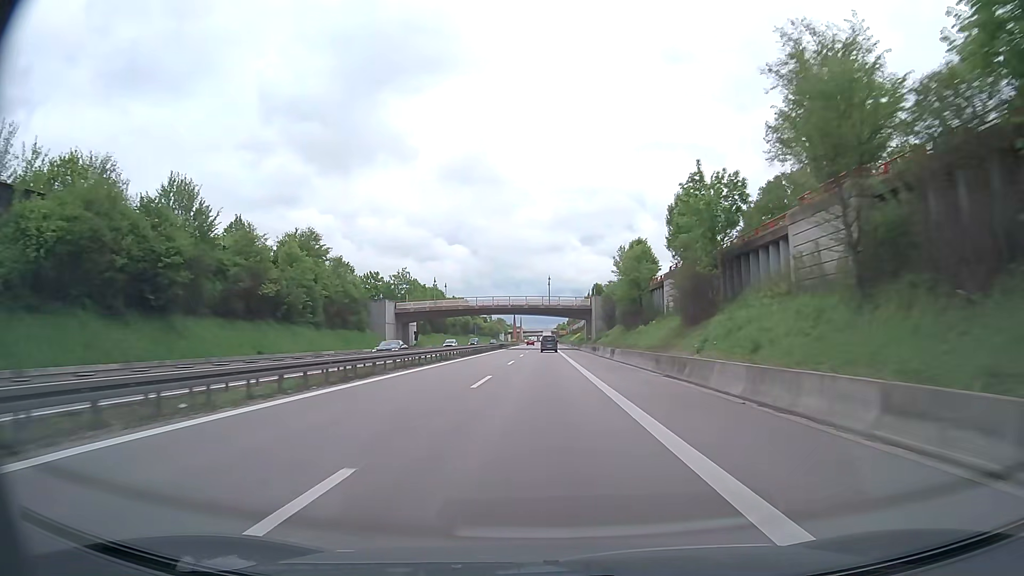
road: trunk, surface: asphalt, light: Day
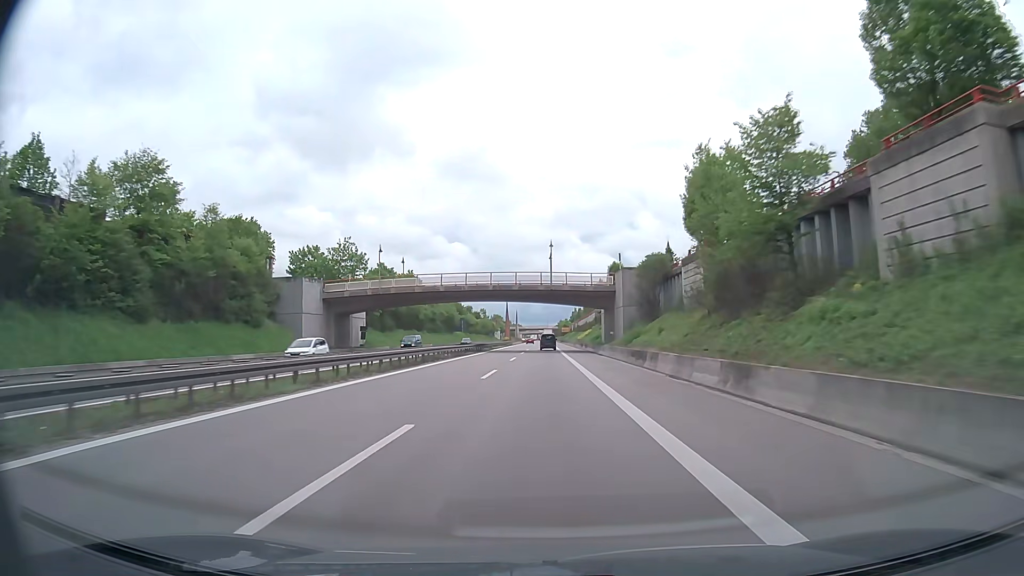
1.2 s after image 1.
(0.0, +32.7) m; 0°
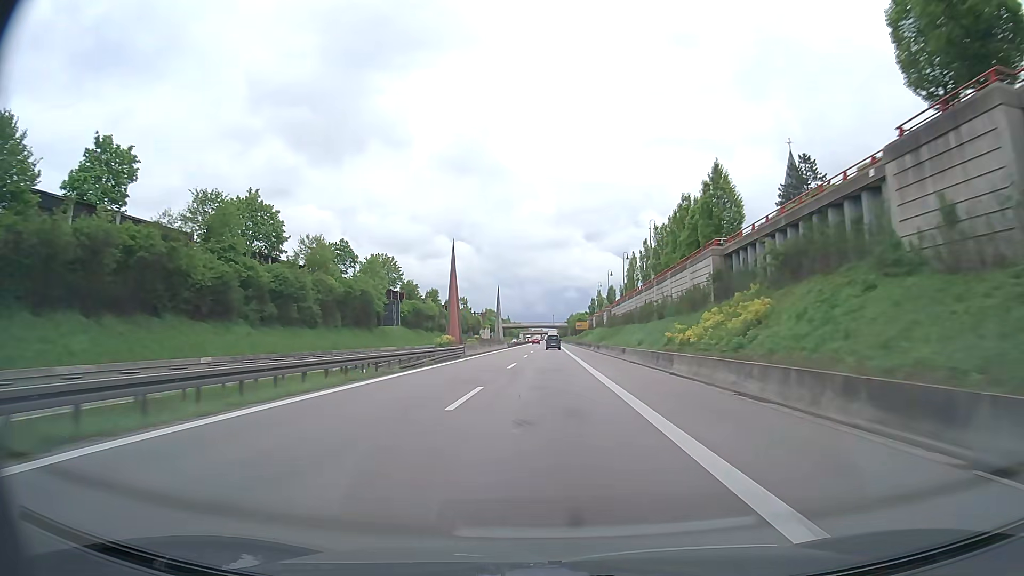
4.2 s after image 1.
(0.0, +82.4) m; +1°
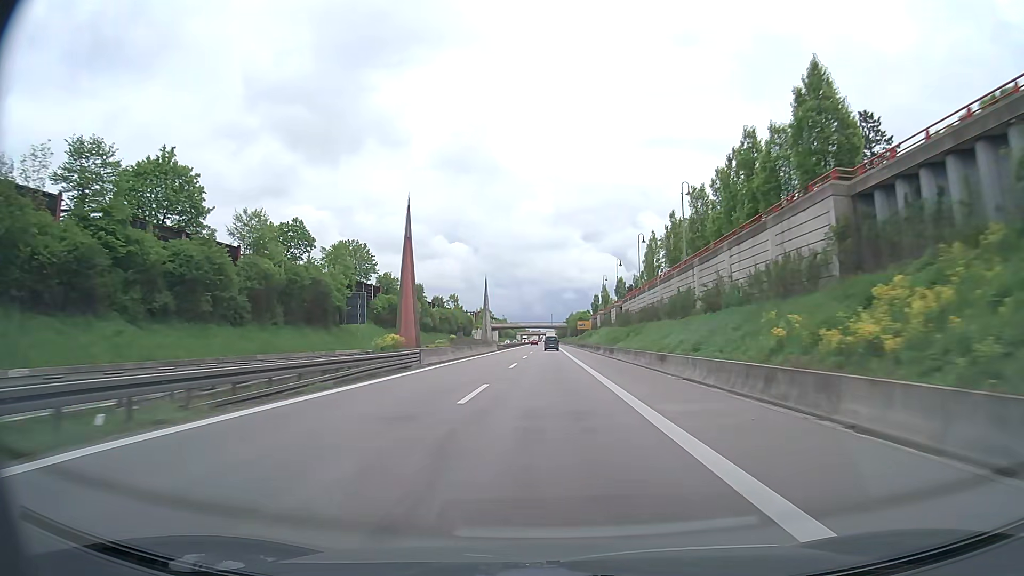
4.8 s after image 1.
(-0.3, +16.7) m; -1°
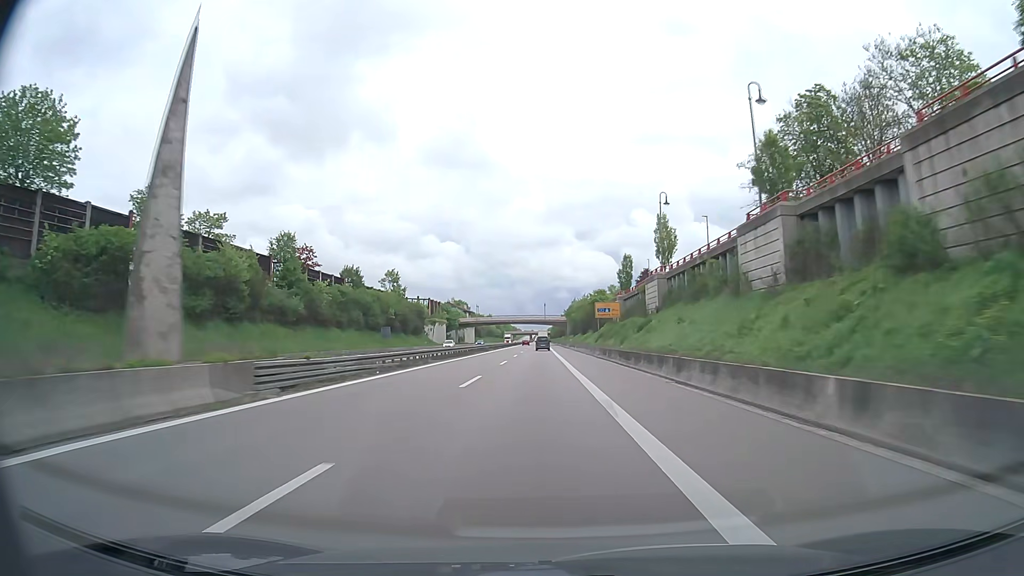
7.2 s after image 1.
(+0.7, +67.6) m; 0°
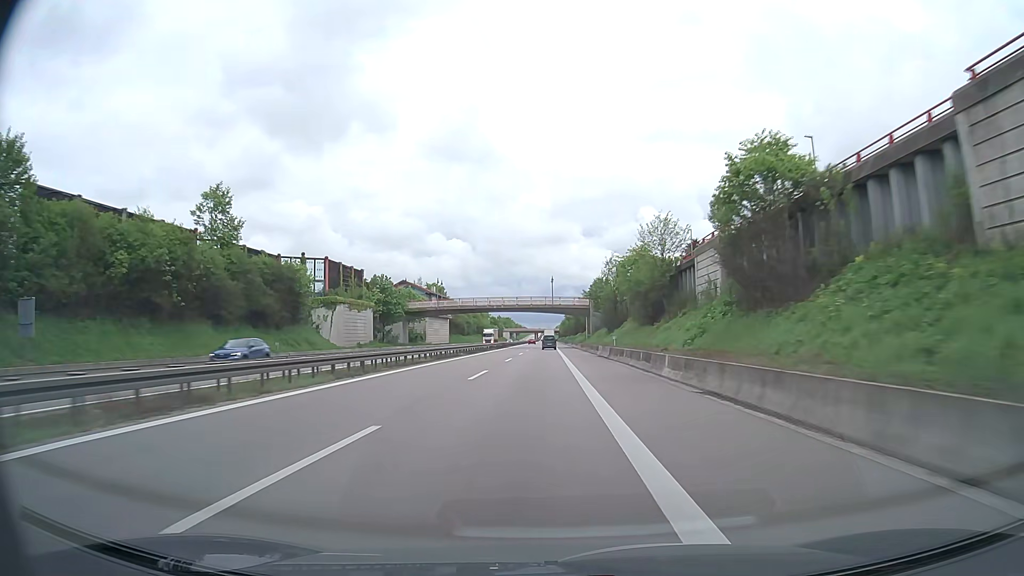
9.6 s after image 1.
(+0.2, +69.5) m; 0°
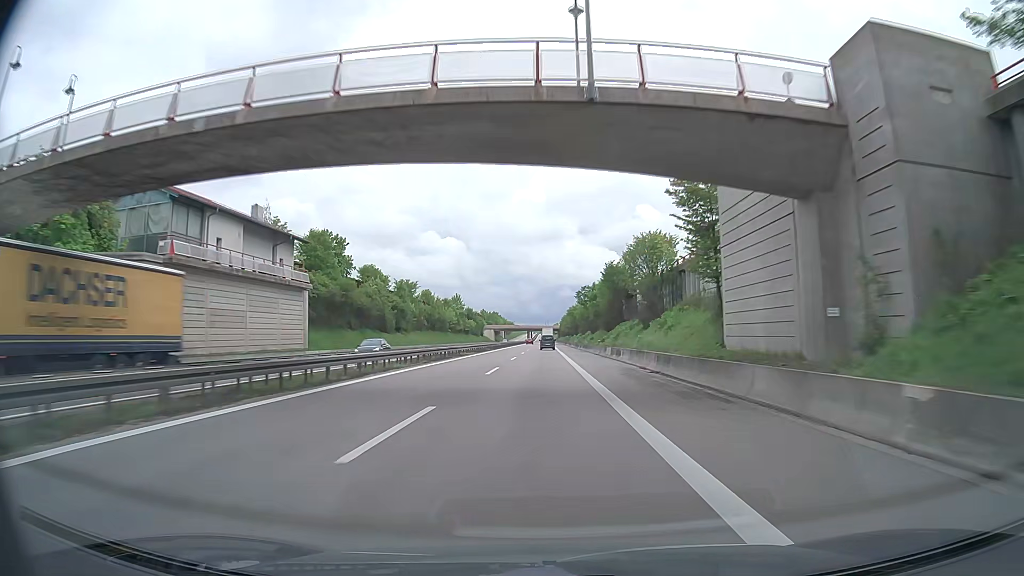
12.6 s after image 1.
(-0.4, +87.7) m; 0°
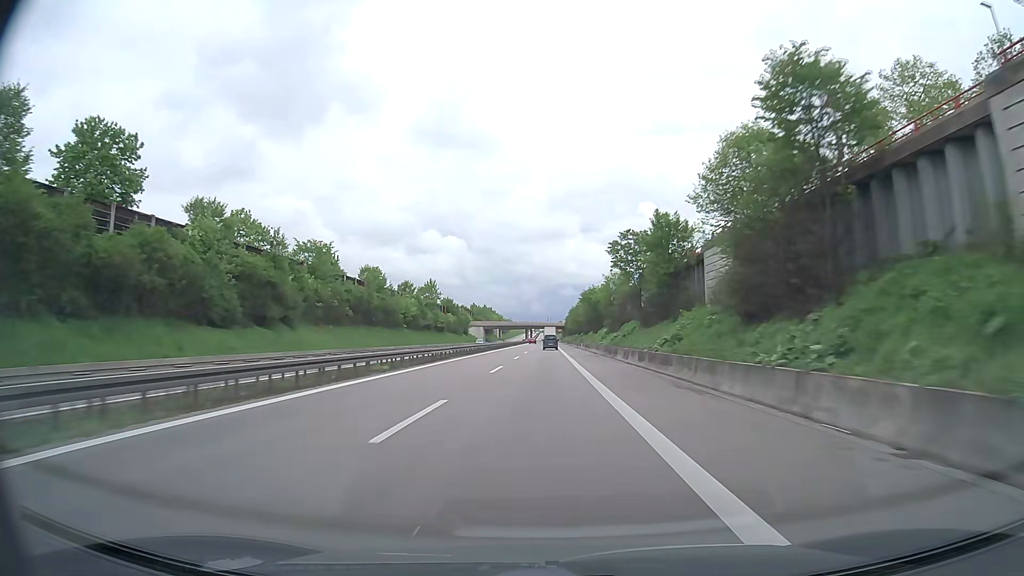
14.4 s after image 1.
(0.0, +53.0) m; 0°
(0, +10) (0, +20) (0, +30) (0, +40) (0, +50) (0, +60) (0, +70) (0, +80) (0, +90) (0, +100) m
